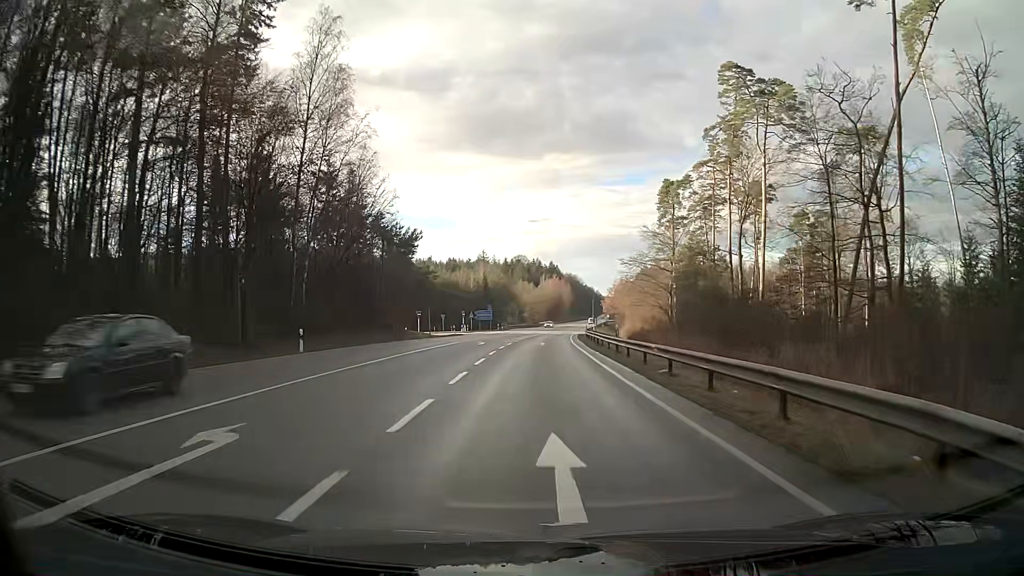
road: secondary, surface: asphalt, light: Day
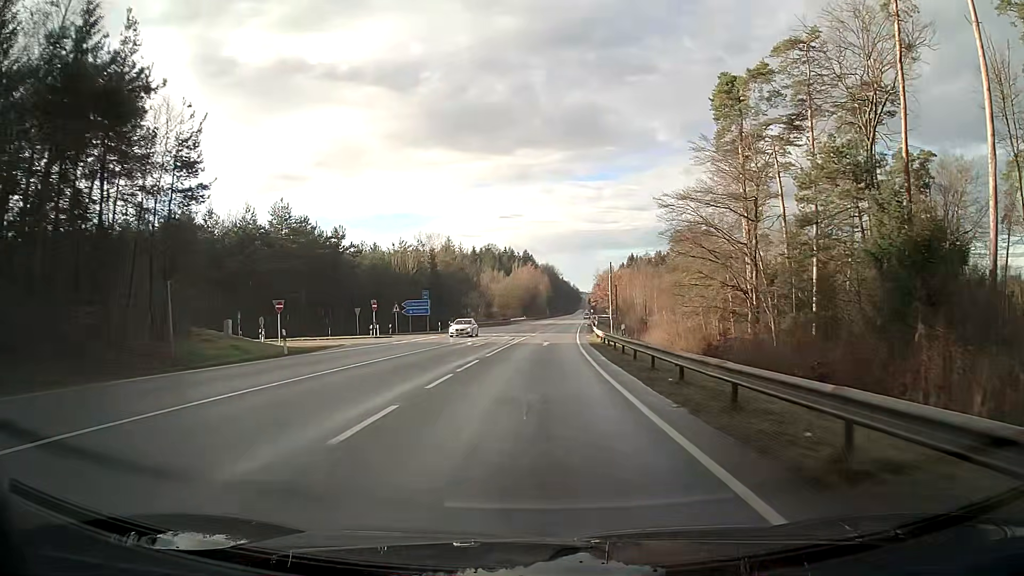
(+0.9, +43.3) m; +2°
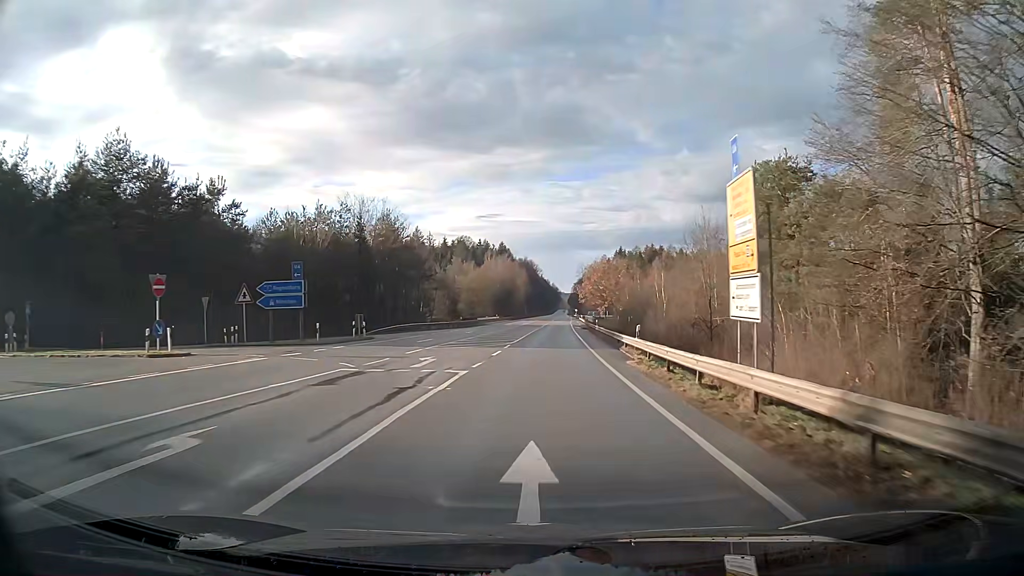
(+0.5, +32.4) m; +2°
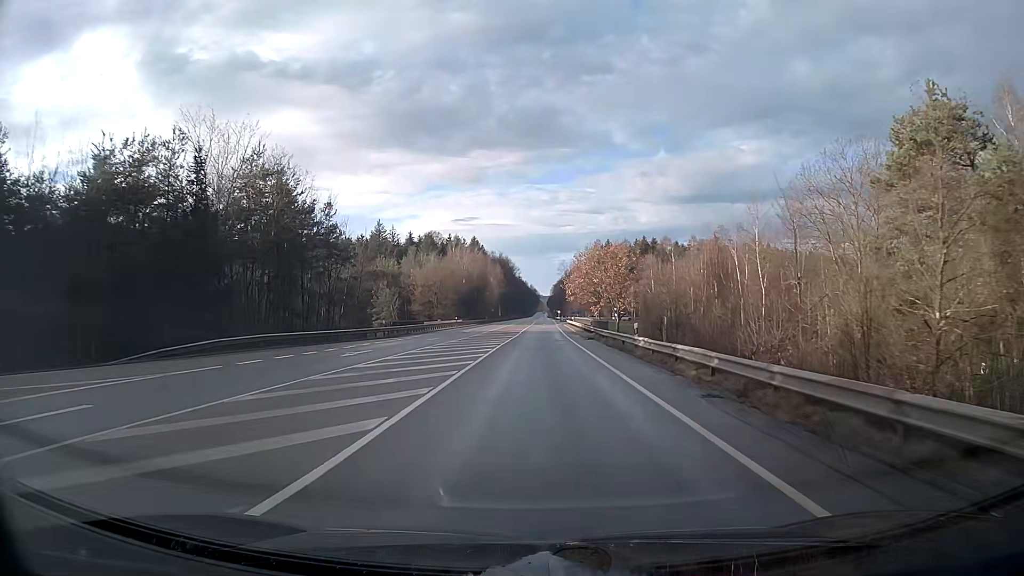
(+0.5, +32.4) m; +2°
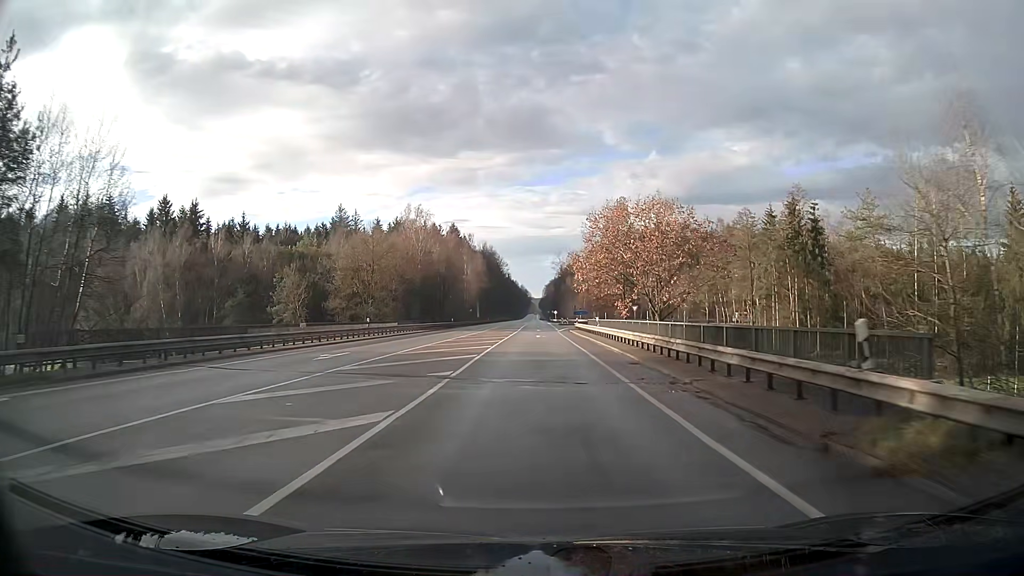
(+0.4, +43.0) m; +1°
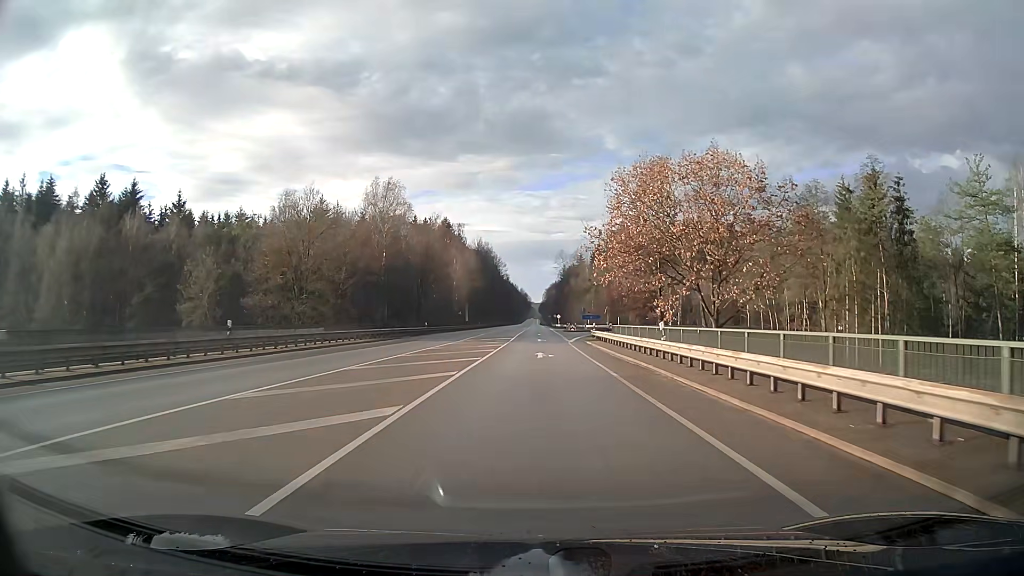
(0.0, +21.4) m; 0°
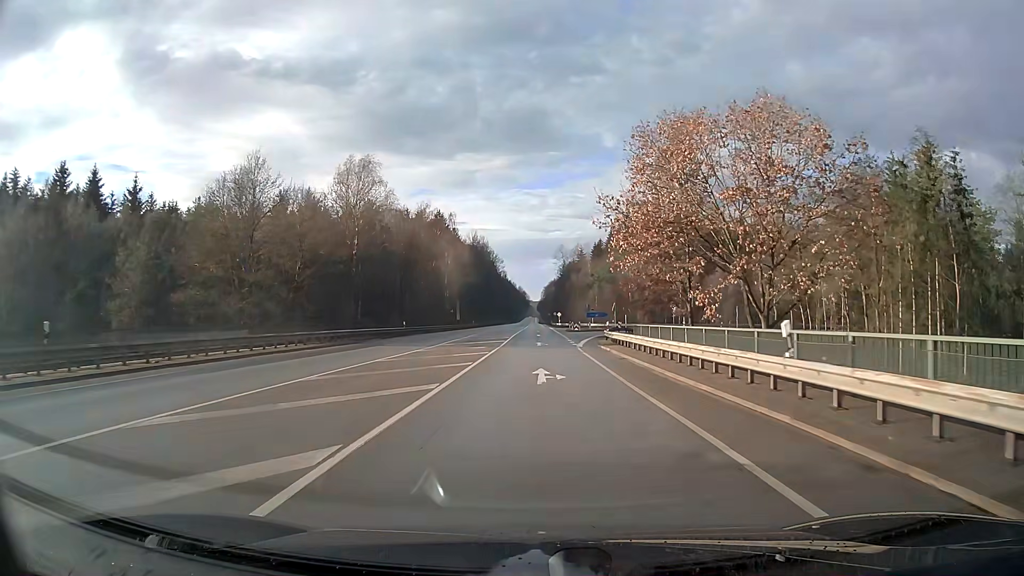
(0.0, +10.7) m; 0°
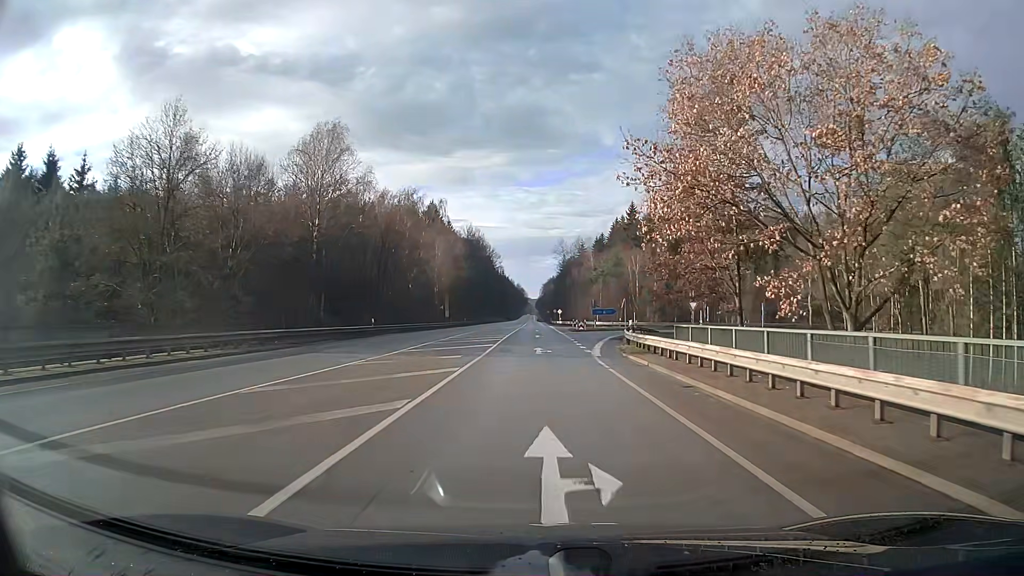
(0.0, +10.7) m; 0°
